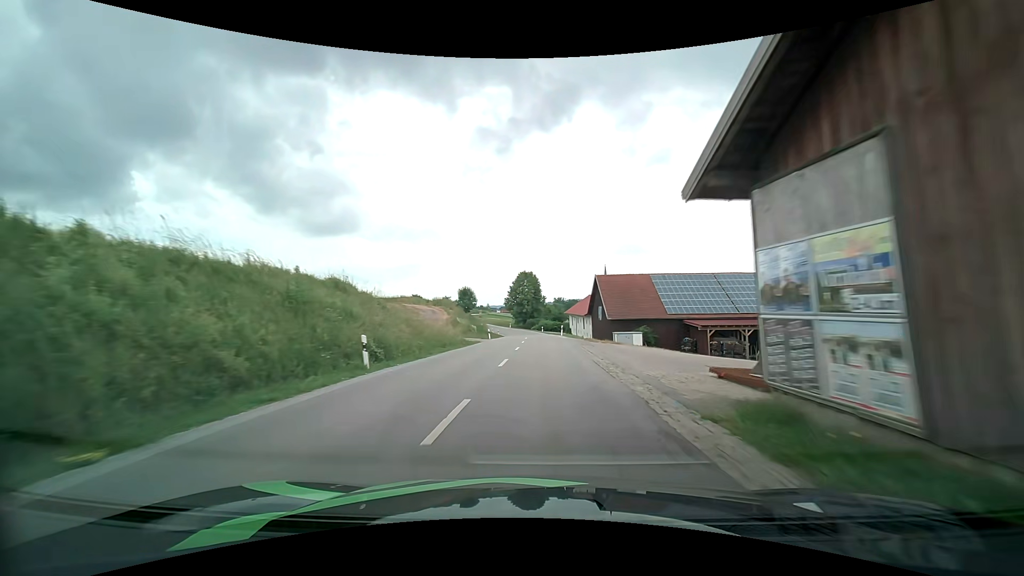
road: secondary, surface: asphalt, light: Day
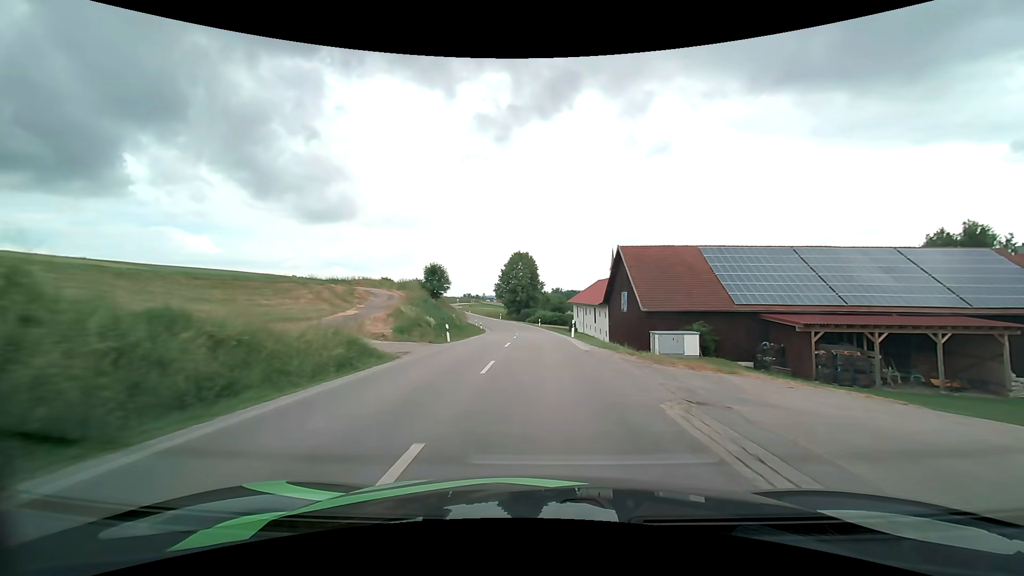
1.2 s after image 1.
(0.0, +21.1) m; 0°
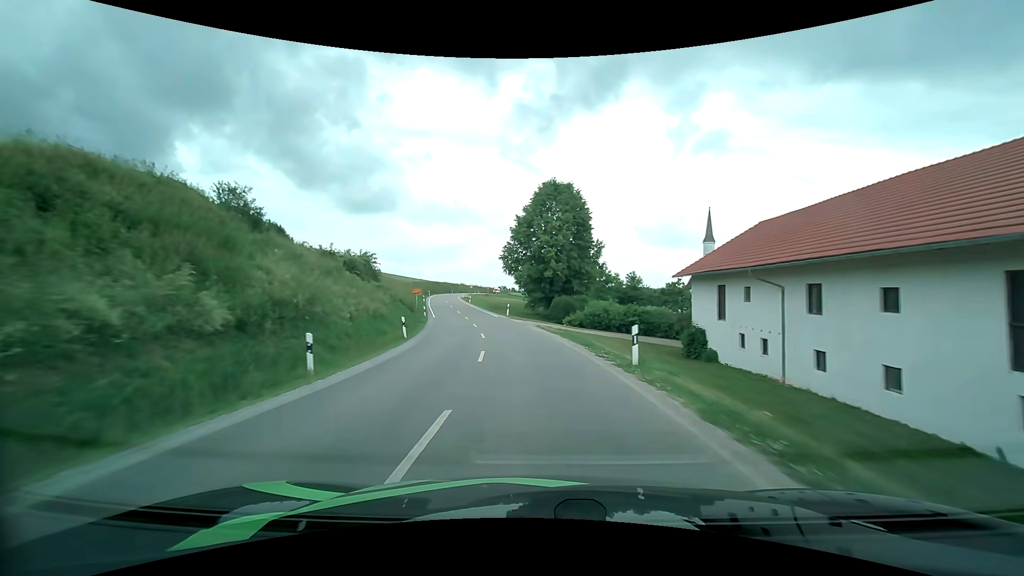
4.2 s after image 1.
(-0.9, +52.8) m; -4°
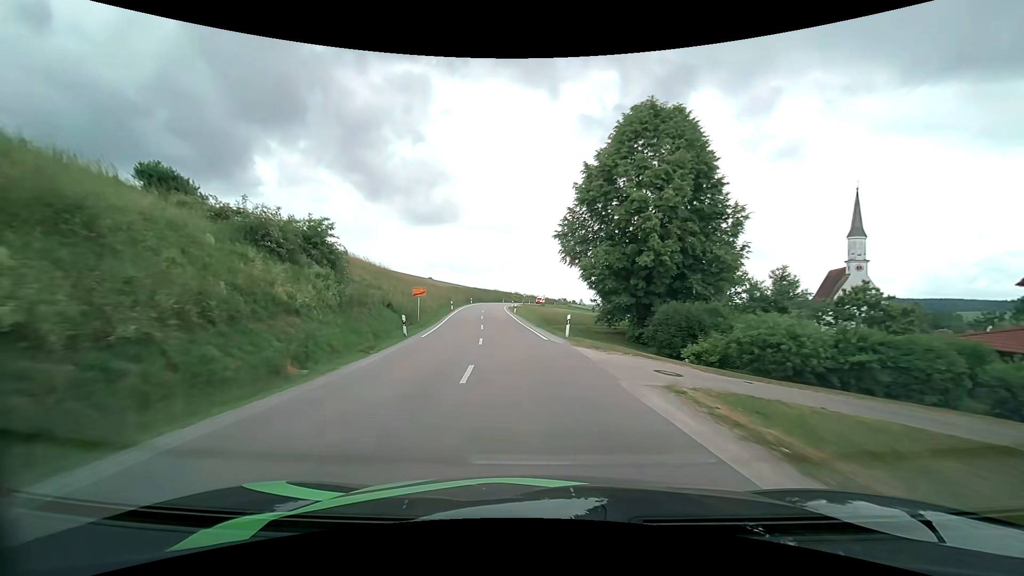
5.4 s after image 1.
(-1.2, +21.6) m; -7°
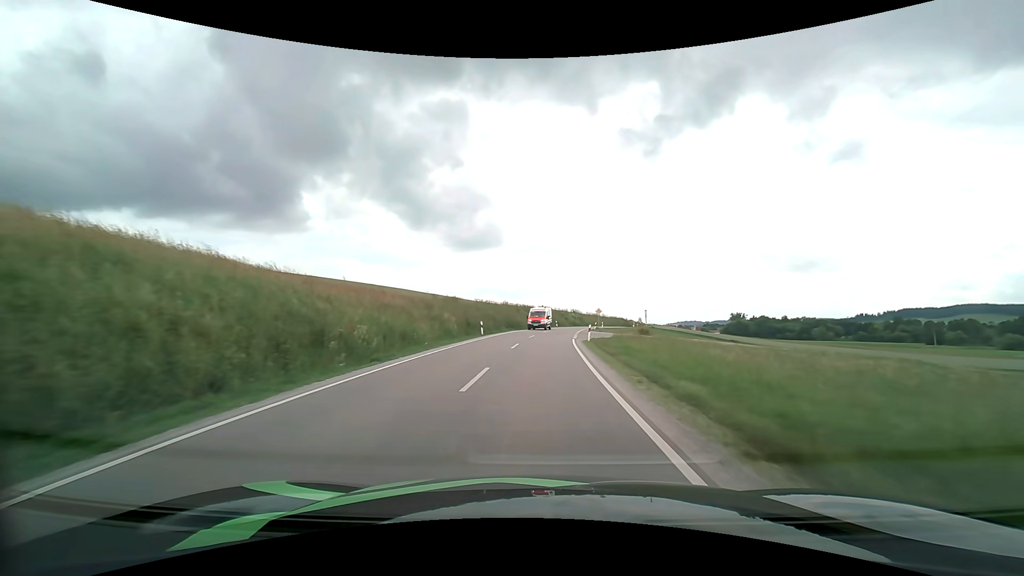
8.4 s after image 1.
(-4.8, +54.9) m; -6°
(0, +10) (0, +20) (+1, +30) (+1, +40) (+2, +50) (+4, +60) (+5, +70) (+8, +79) (+10, +89) (+13, +99) m
